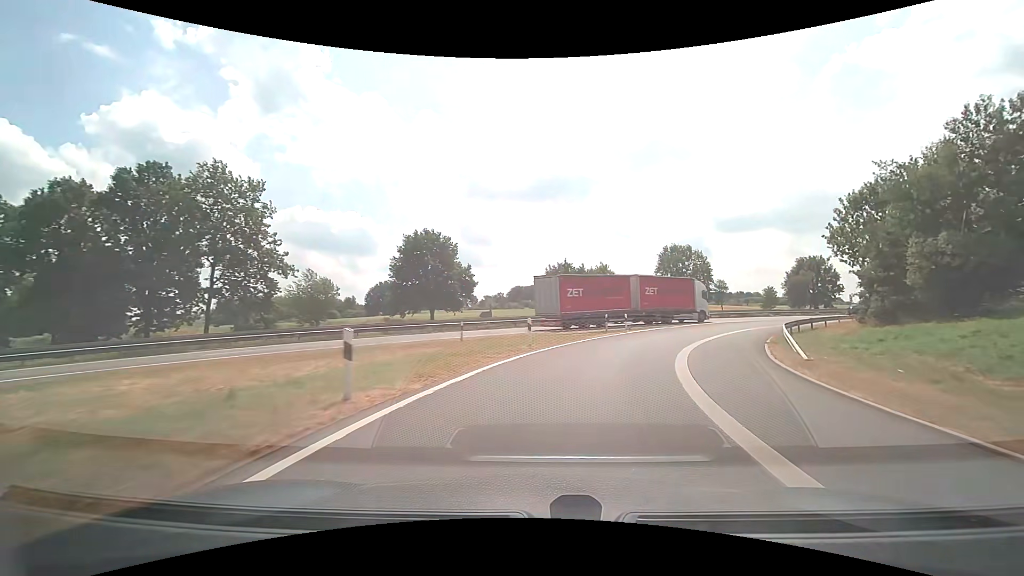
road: motorway_link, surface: asphalt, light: Day
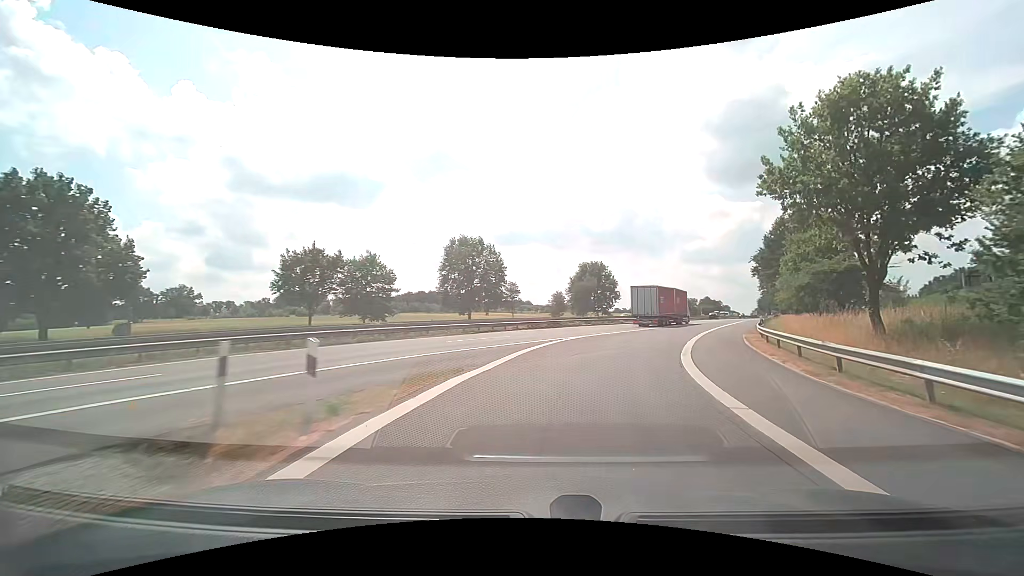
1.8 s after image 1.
(+5.0, +24.4) m; +25°
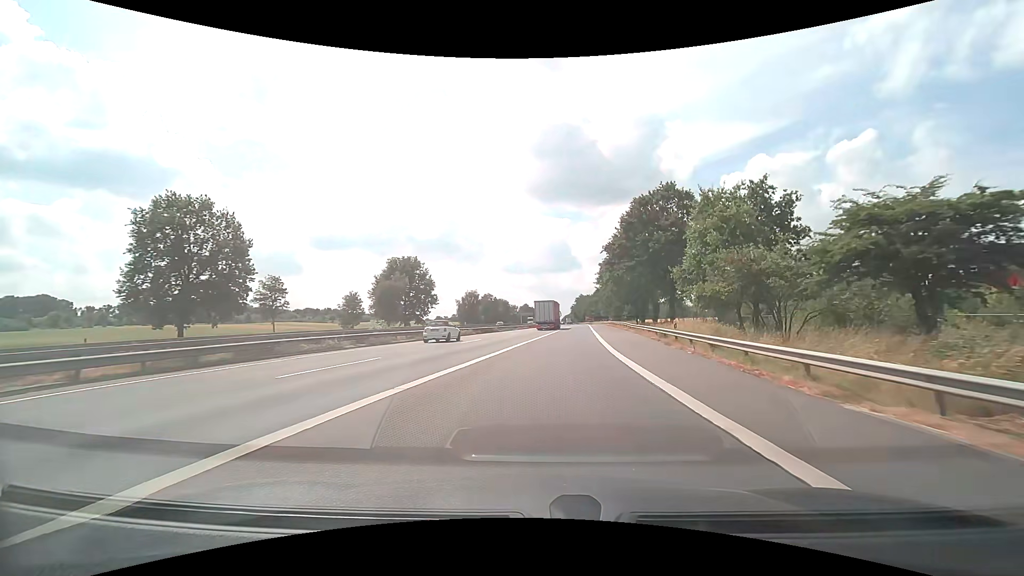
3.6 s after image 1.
(+5.2, +26.8) m; +20°
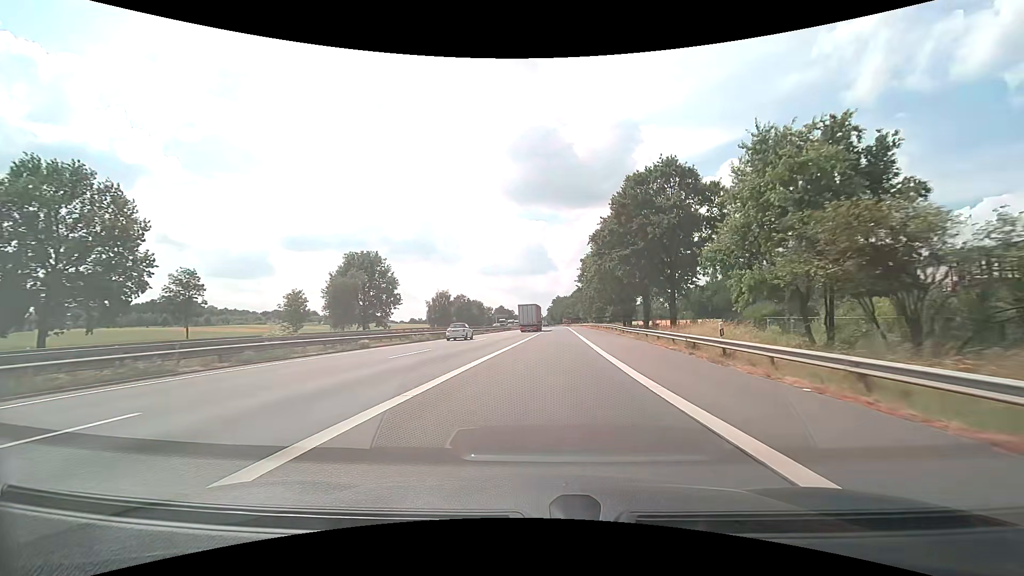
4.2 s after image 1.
(+0.3, +10.6) m; +2°
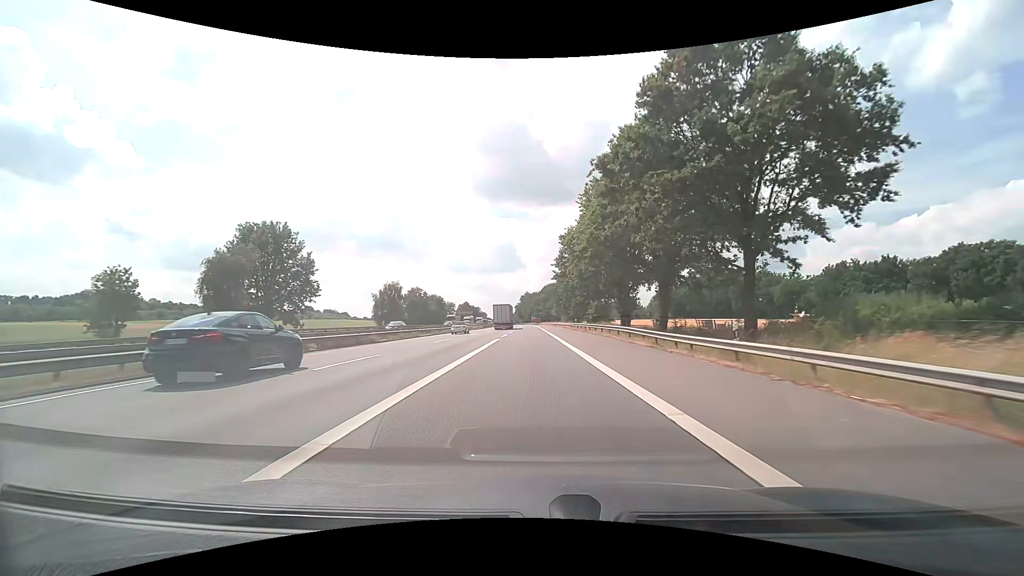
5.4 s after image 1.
(+1.0, +23.6) m; +4°
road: motorway
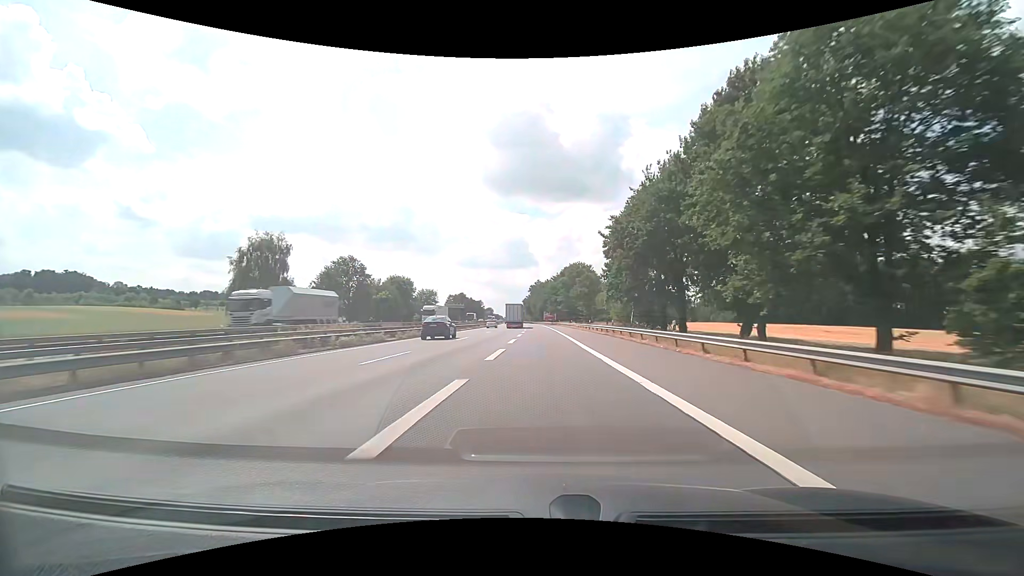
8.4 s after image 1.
(-0.8, +72.1) m; -1°
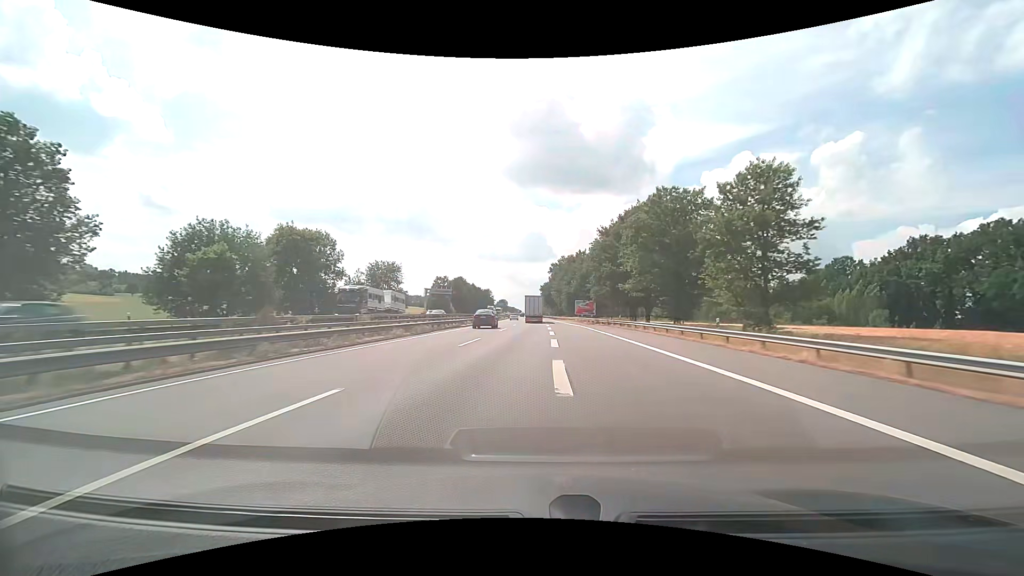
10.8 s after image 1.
(-0.9, +68.1) m; -2°
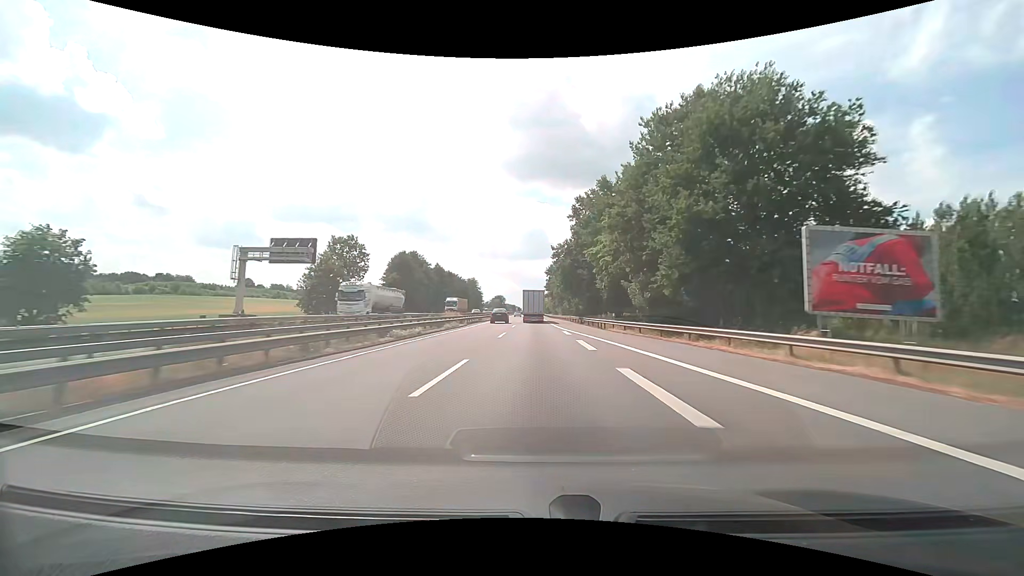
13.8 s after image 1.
(+0.2, +84.8) m; 0°
(0, +10) (0, +20) (0, +30) (0, +40) (0, +50) (0, +60) (0, +70) (0, +80) (0, +90) (0, +100) m
